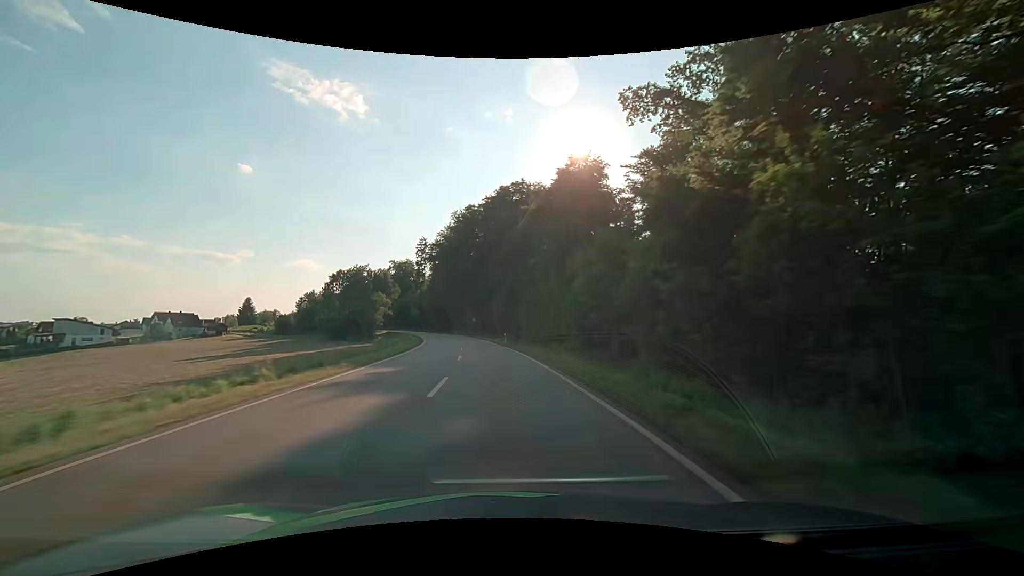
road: secondary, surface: asphalt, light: Day
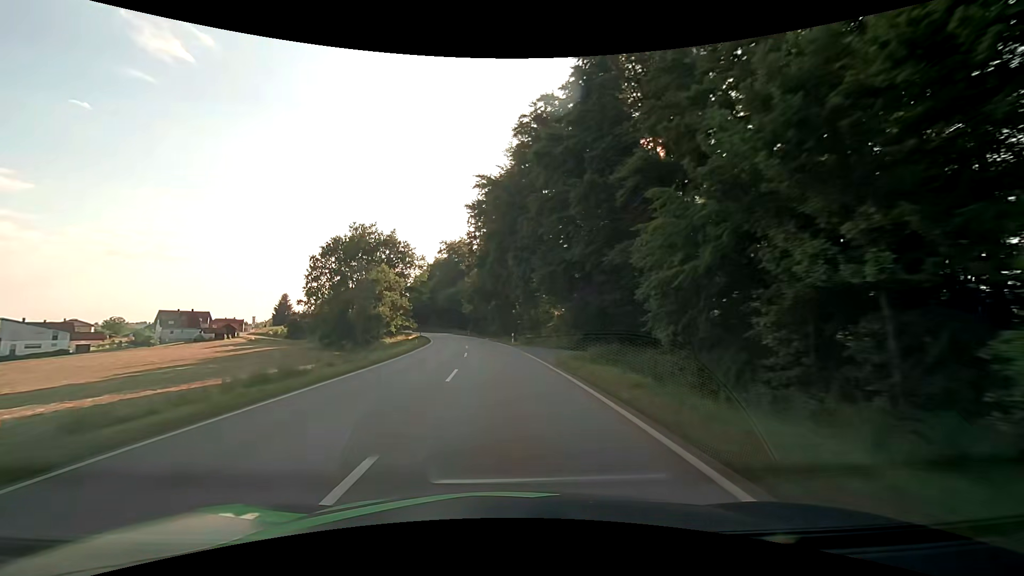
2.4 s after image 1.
(-4.3, +56.5) m; -9°
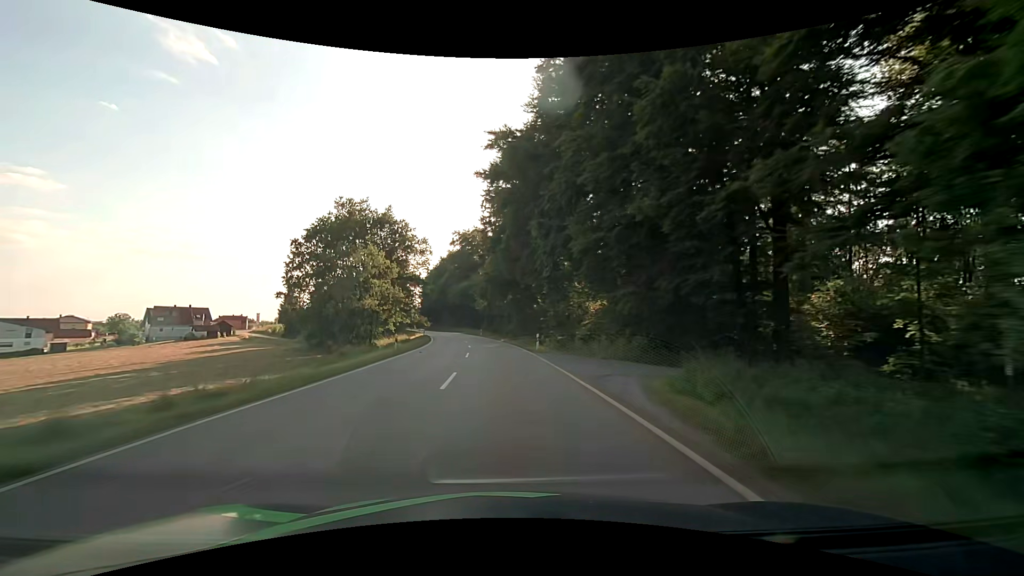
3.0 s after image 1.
(-0.2, +14.2) m; -2°
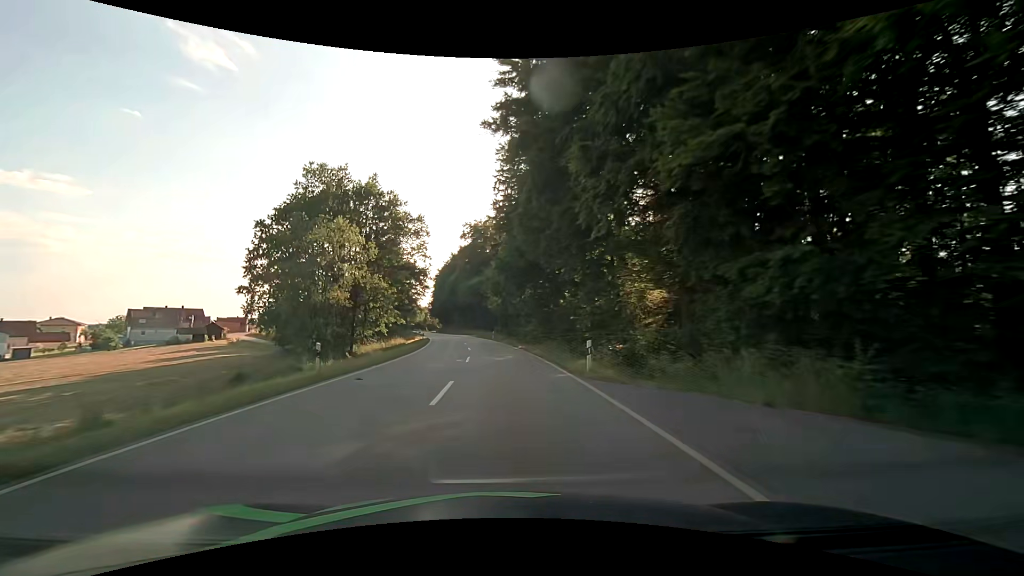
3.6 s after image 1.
(-0.2, +14.2) m; -2°
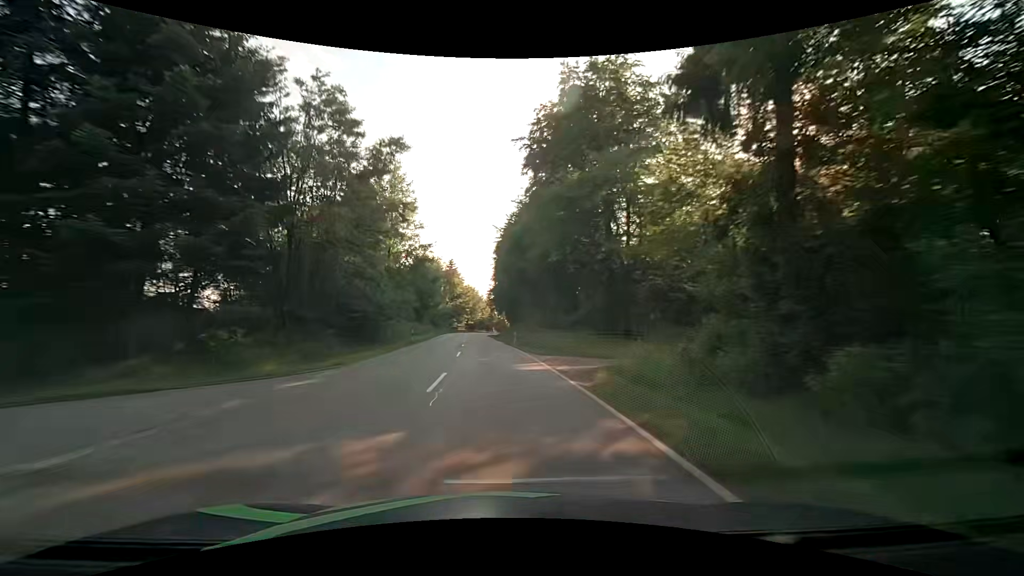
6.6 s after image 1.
(-4.9, +70.0) m; -8°
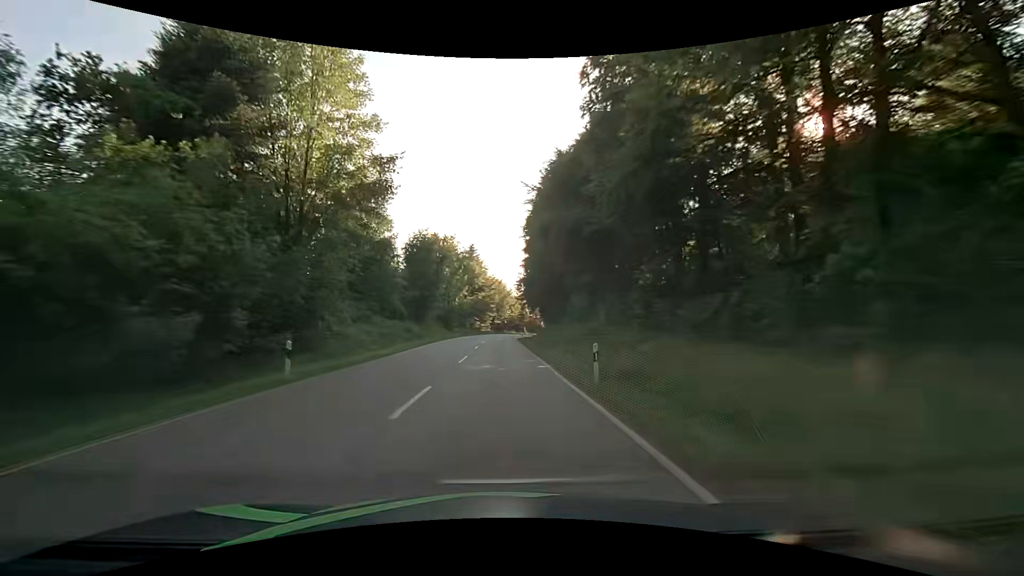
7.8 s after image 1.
(-0.8, +26.7) m; -4°
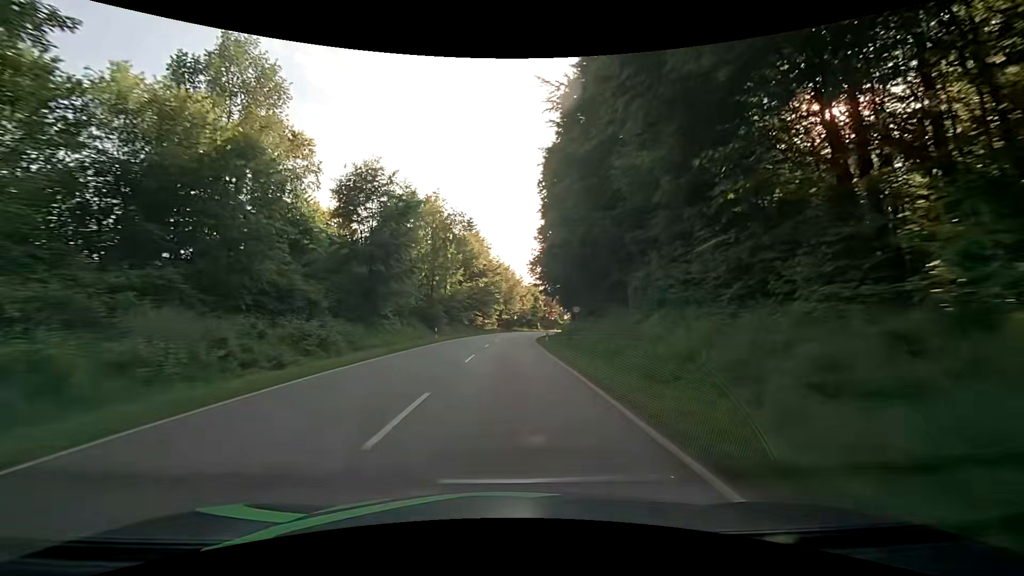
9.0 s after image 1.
(-0.2, +25.7) m; -1°
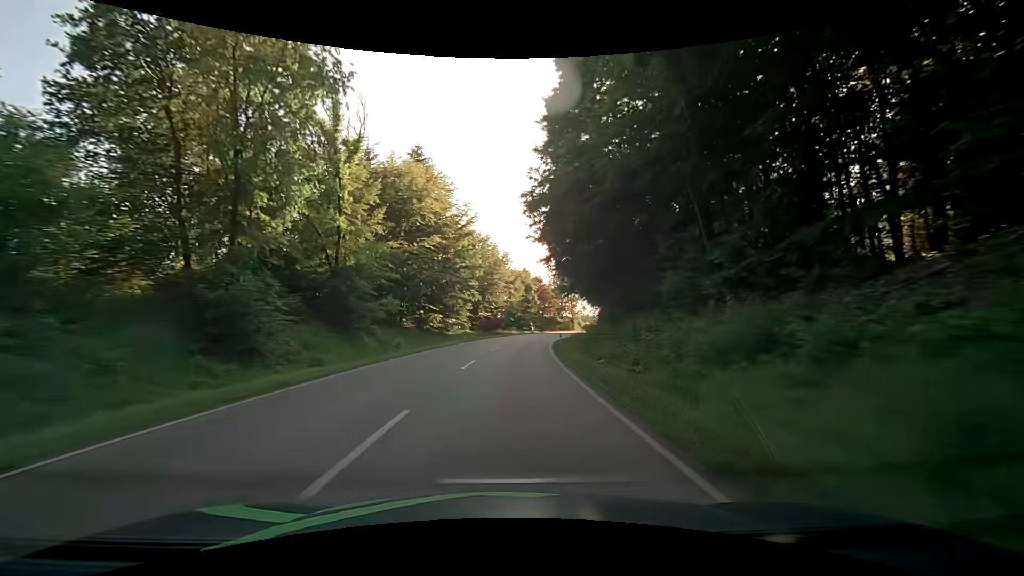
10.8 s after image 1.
(+0.6, +36.7) m; +1°
(0, +10) (+1, +20) (+1, +30) (+2, +40) (+3, +50) (+5, +60) (+7, +70) (+9, +79) (+12, +89) (+15, +98) m
